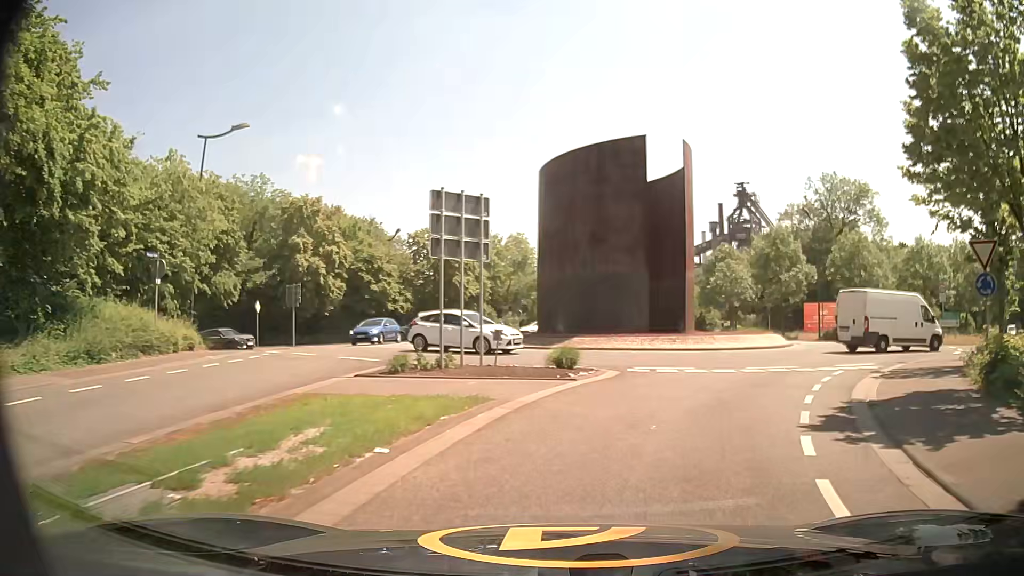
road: secondary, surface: asphalt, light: Day
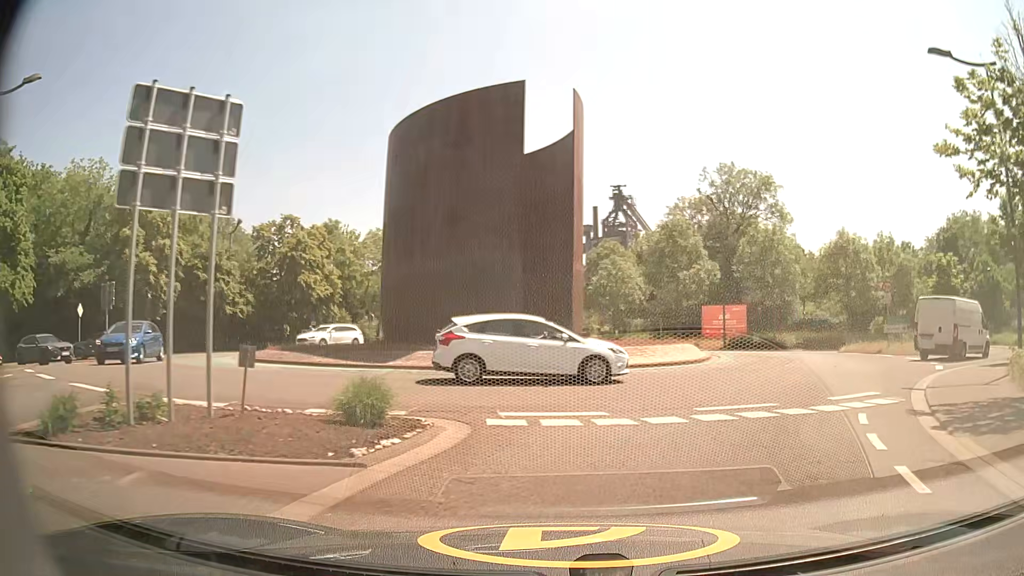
(+0.6, +7.7) m; +11°
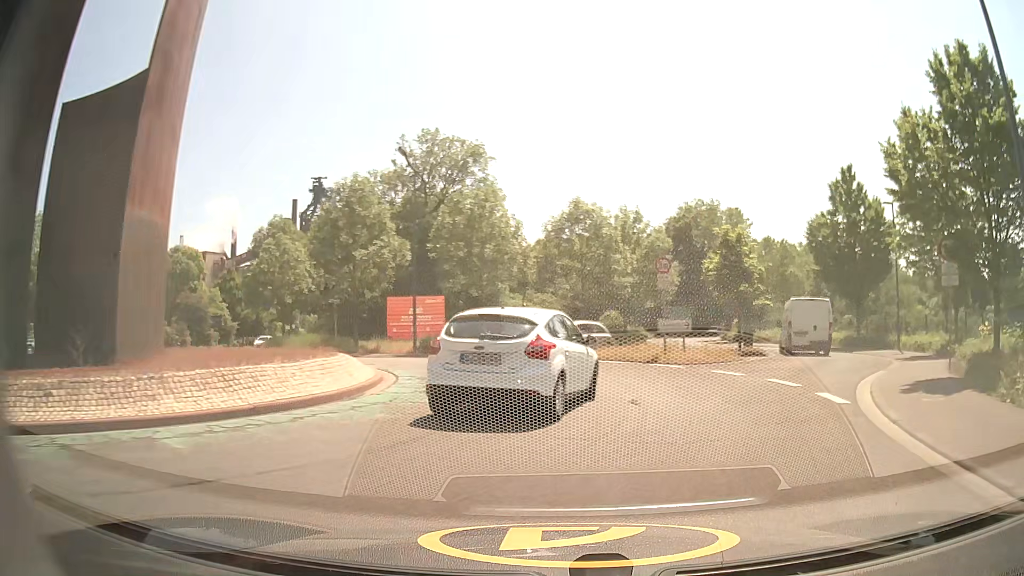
(+2.5, +11.2) m; +25°
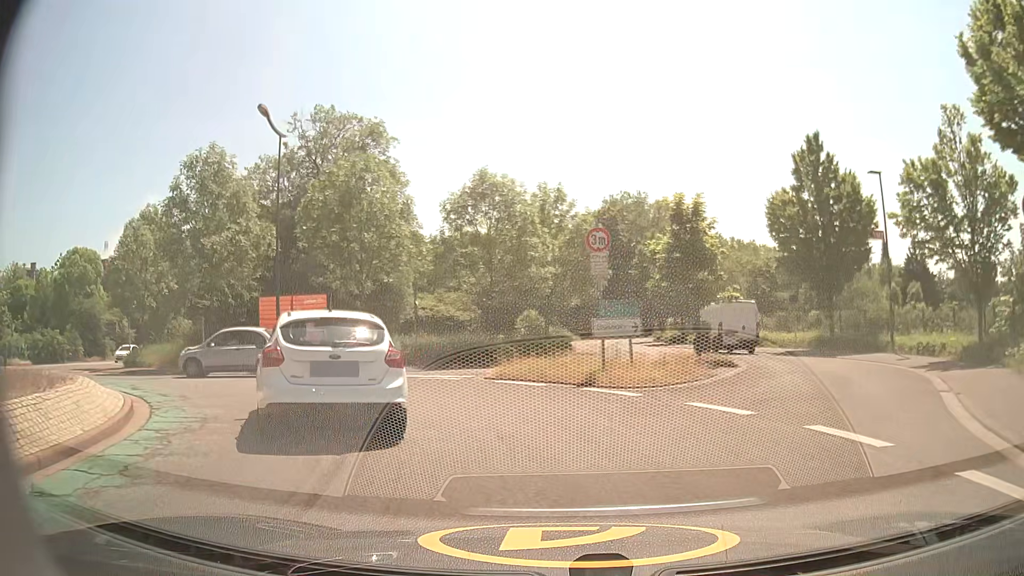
(+0.7, +7.4) m; +8°
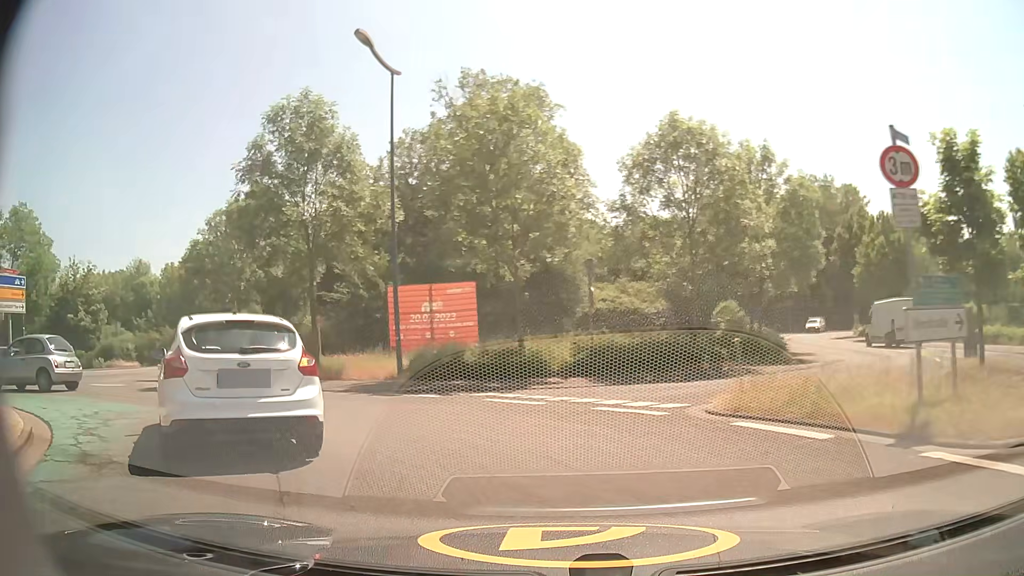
(-1.0, +7.2) m; -16°
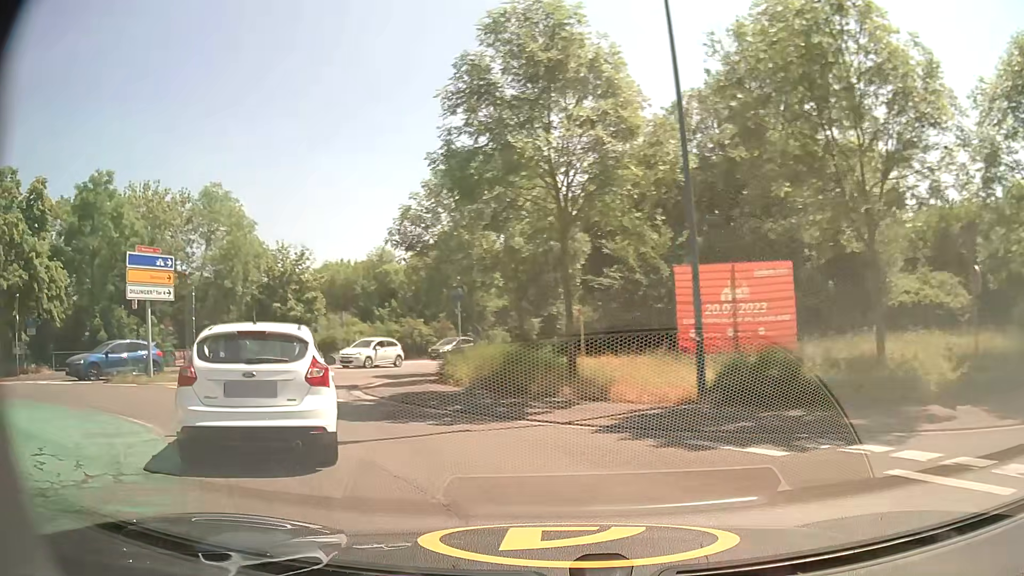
(-1.3, +6.6) m; -23°
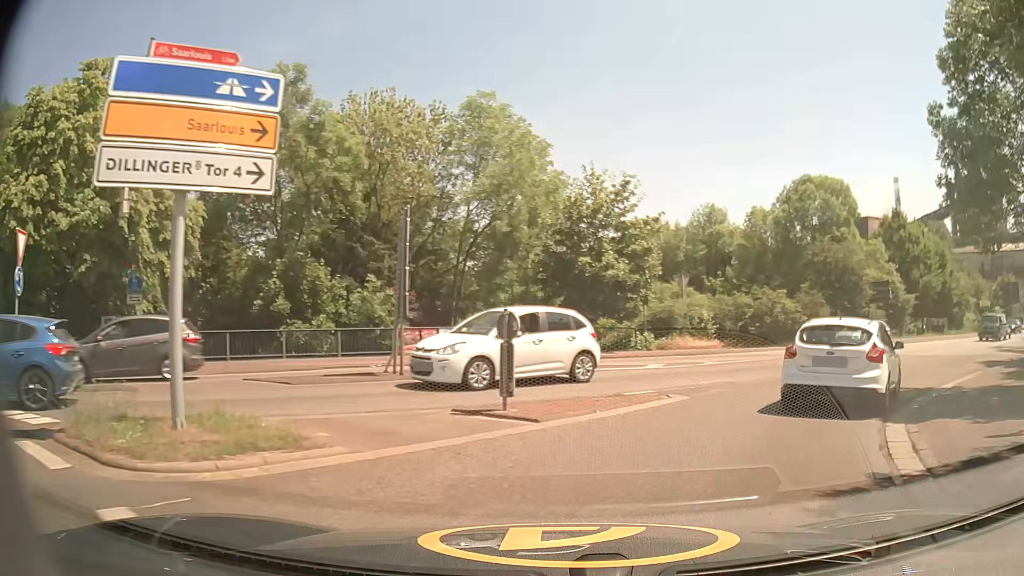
(-6.0, +14.6) m; -26°
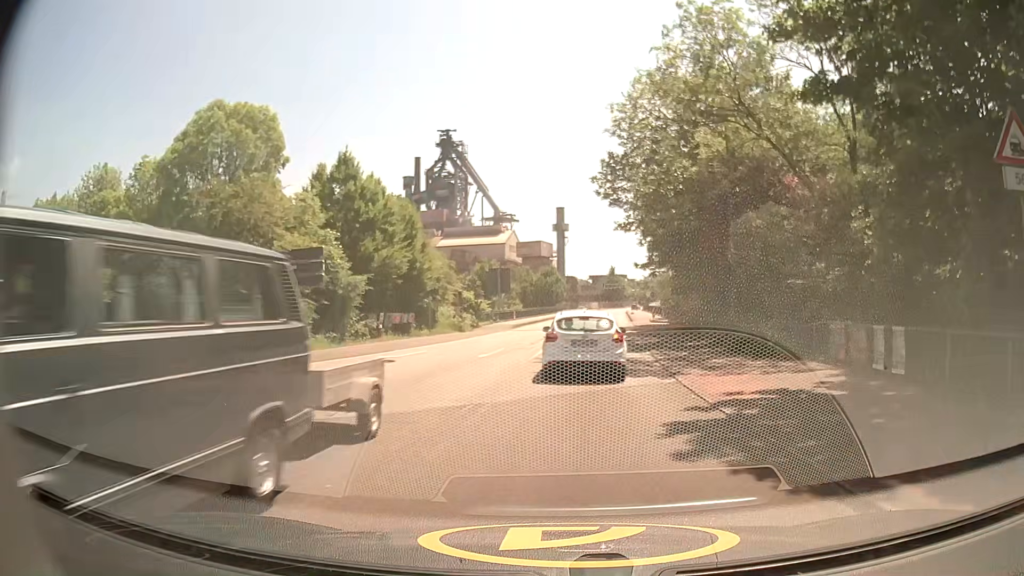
(+9.1, +18.3) m; +48°
